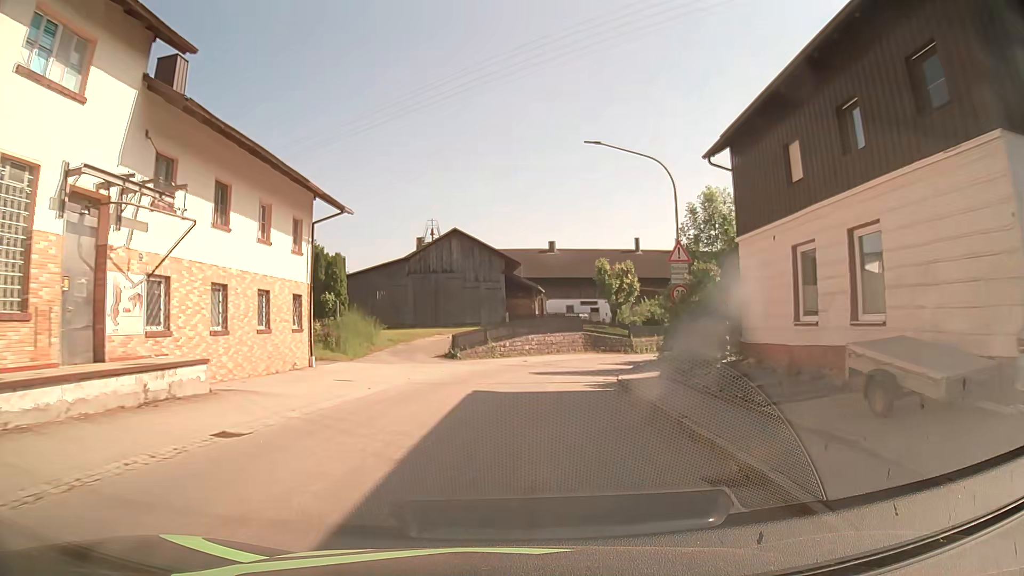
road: tertiary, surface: asphalt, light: Day
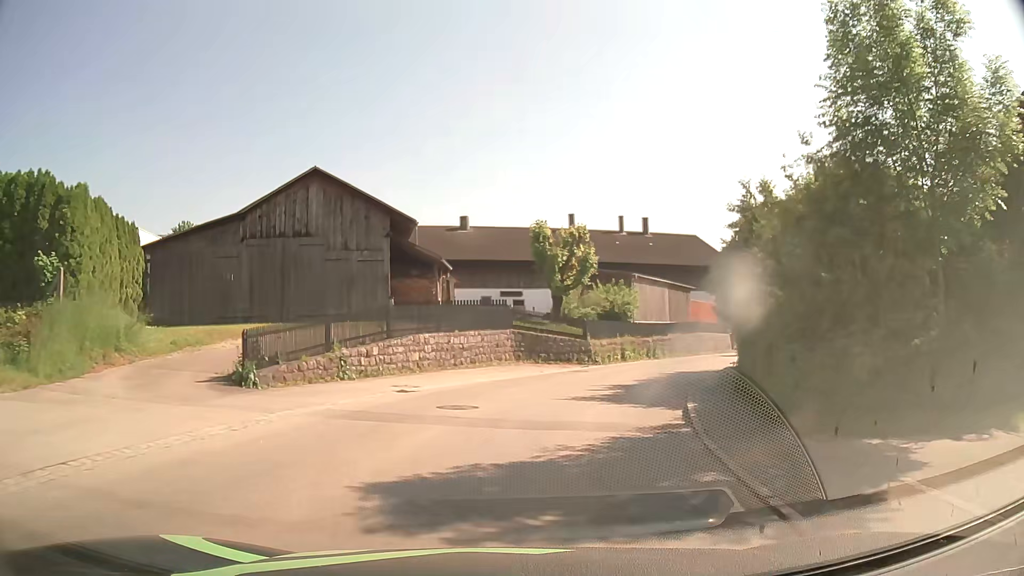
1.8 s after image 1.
(+1.1, +18.9) m; +8°
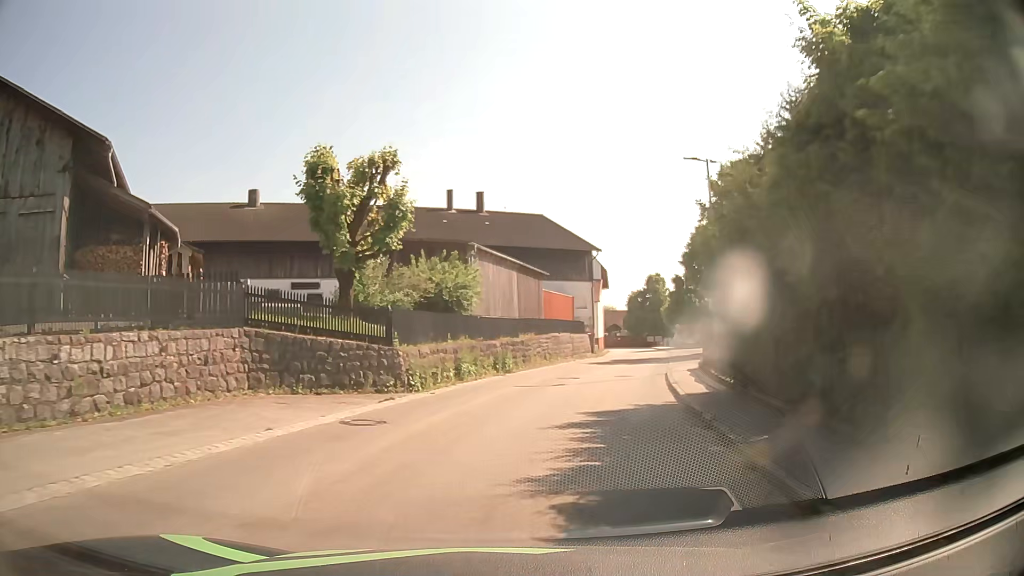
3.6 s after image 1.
(+1.8, +15.3) m; +14°
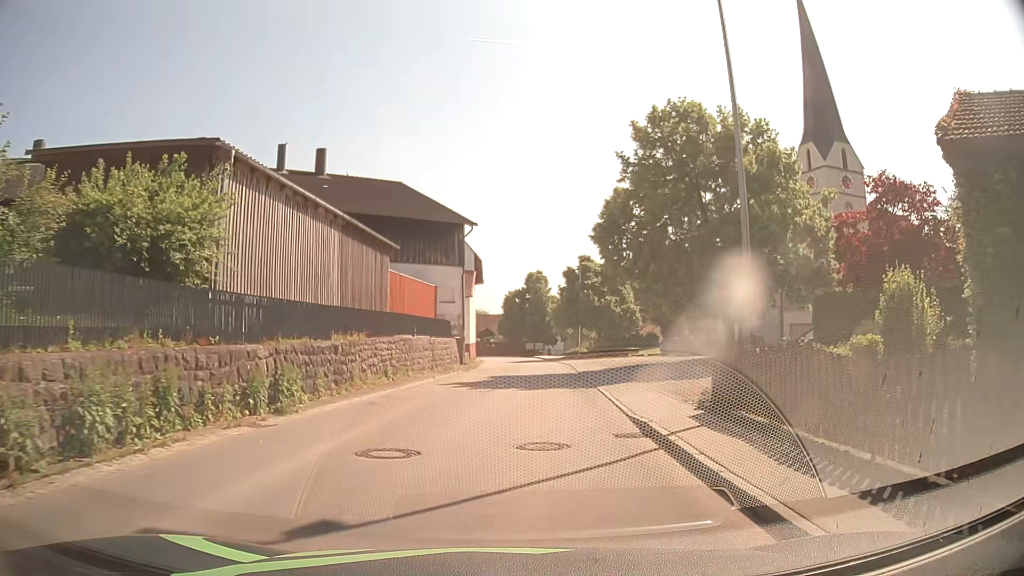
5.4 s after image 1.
(+1.8, +15.3) m; +11°
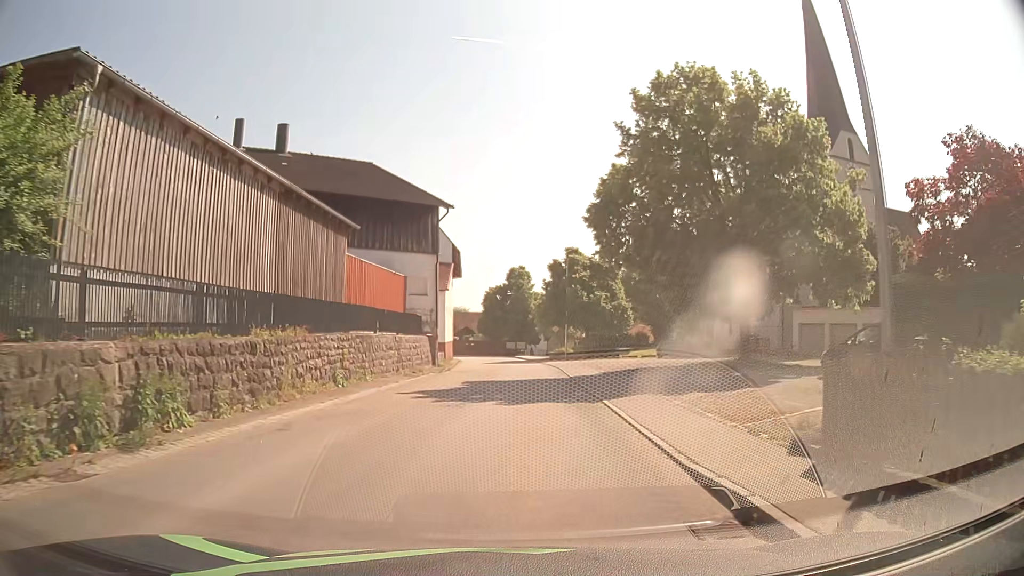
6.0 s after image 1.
(+0.1, +5.1) m; +2°
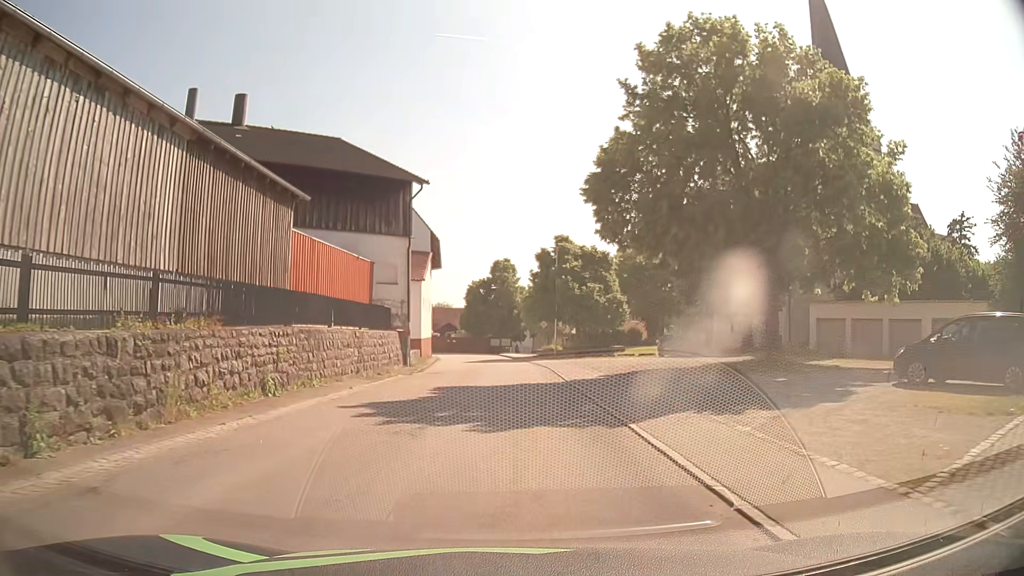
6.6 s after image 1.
(+0.1, +5.1) m; +1°
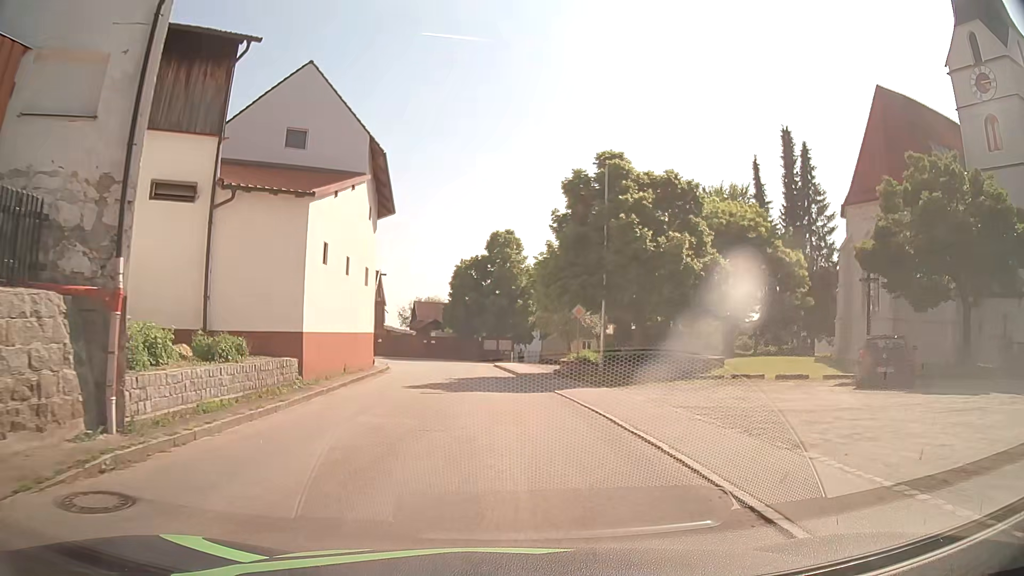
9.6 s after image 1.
(+0.2, +24.9) m; +1°
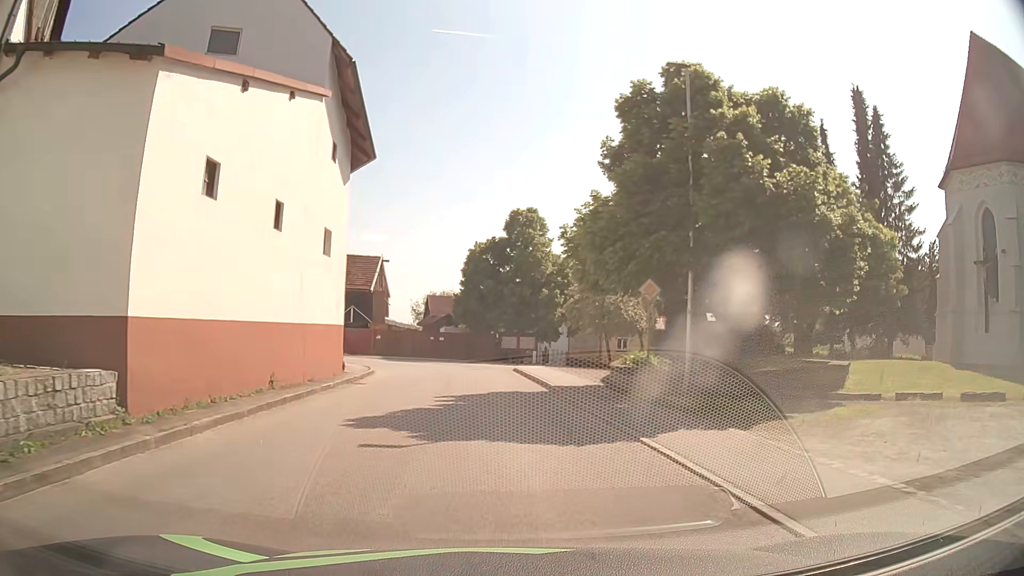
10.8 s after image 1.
(-0.2, +9.7) m; -2°
